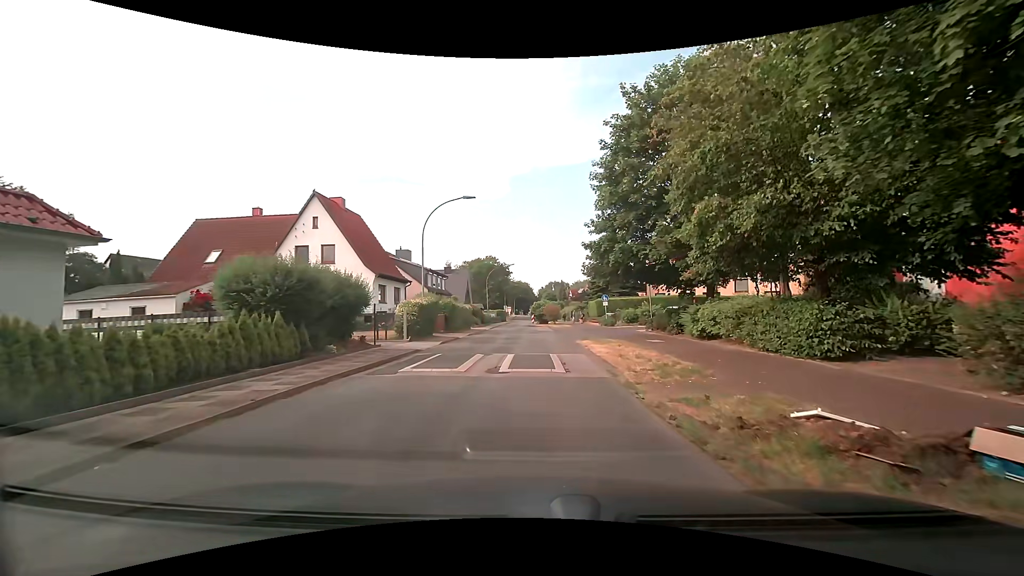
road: residential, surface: asphalt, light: Day
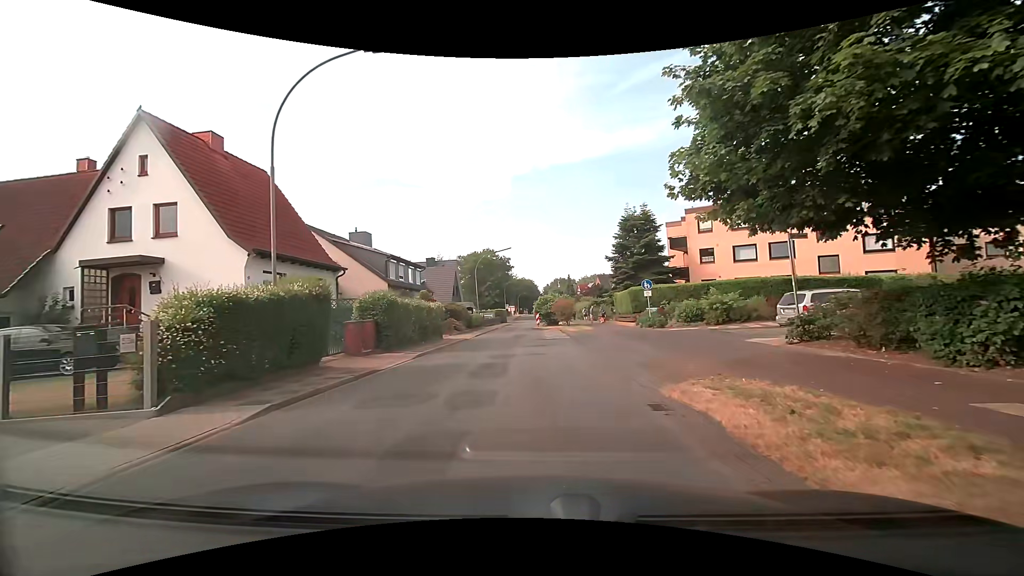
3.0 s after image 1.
(+0.2, +15.3) m; 0°
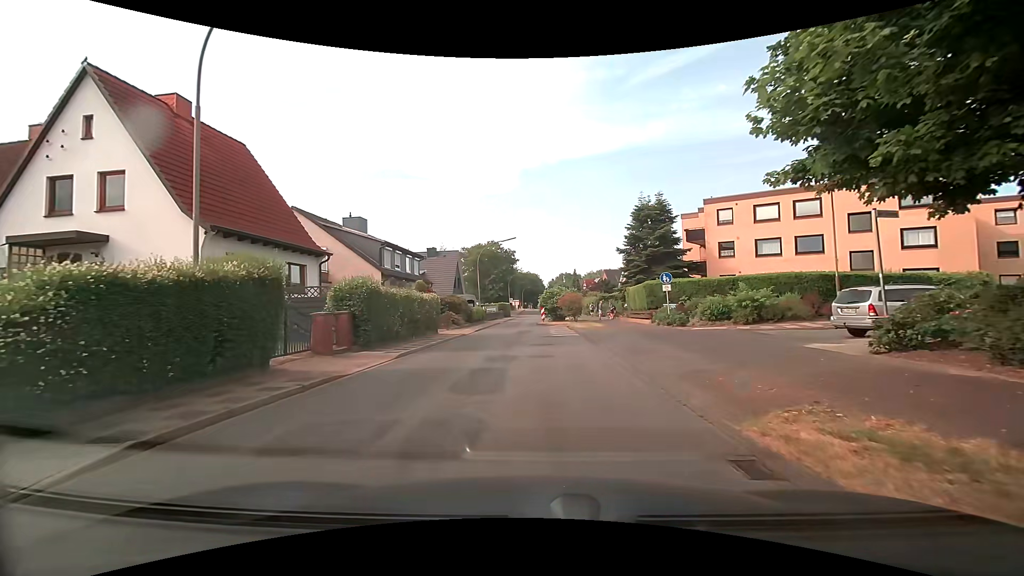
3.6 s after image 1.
(0.0, +2.9) m; +1°
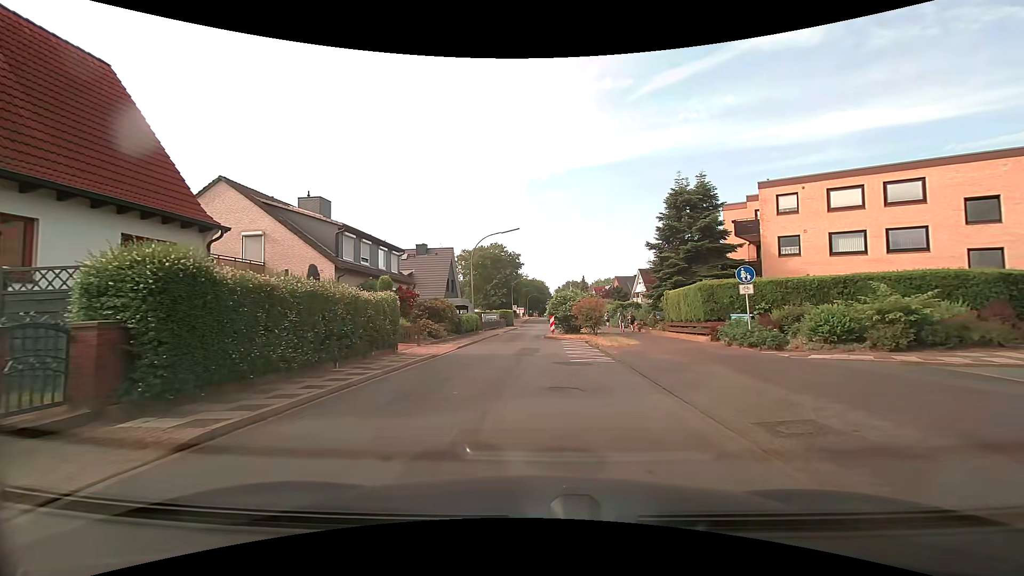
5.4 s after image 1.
(-0.2, +9.0) m; -2°
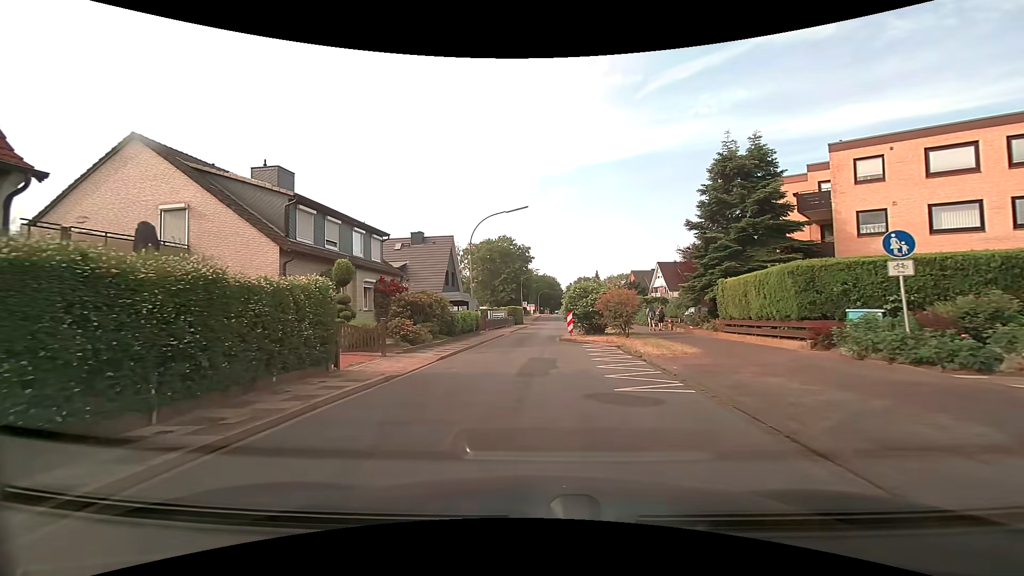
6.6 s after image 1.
(+0.1, +6.6) m; 0°
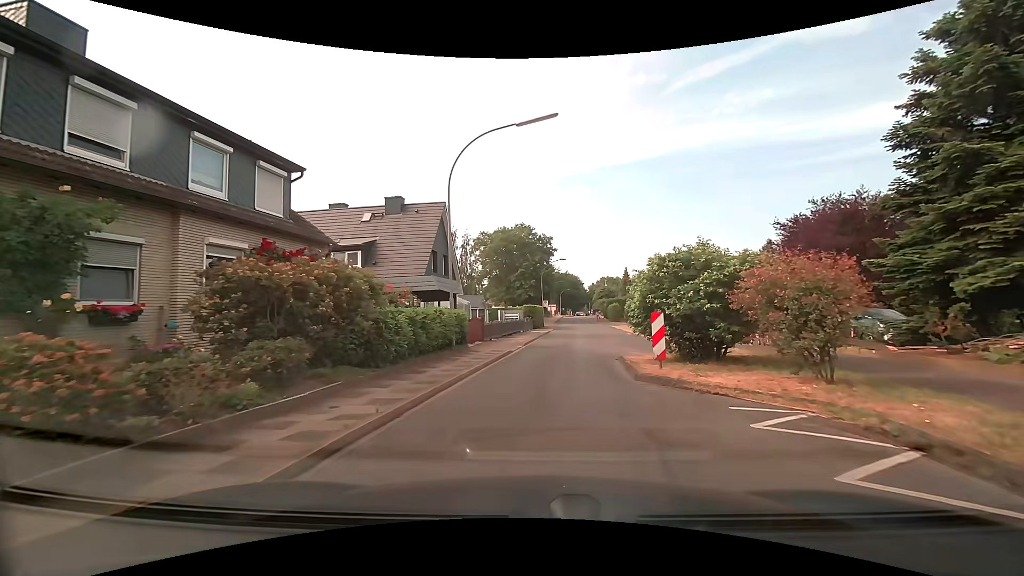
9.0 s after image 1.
(-0.5, +14.1) m; -3°
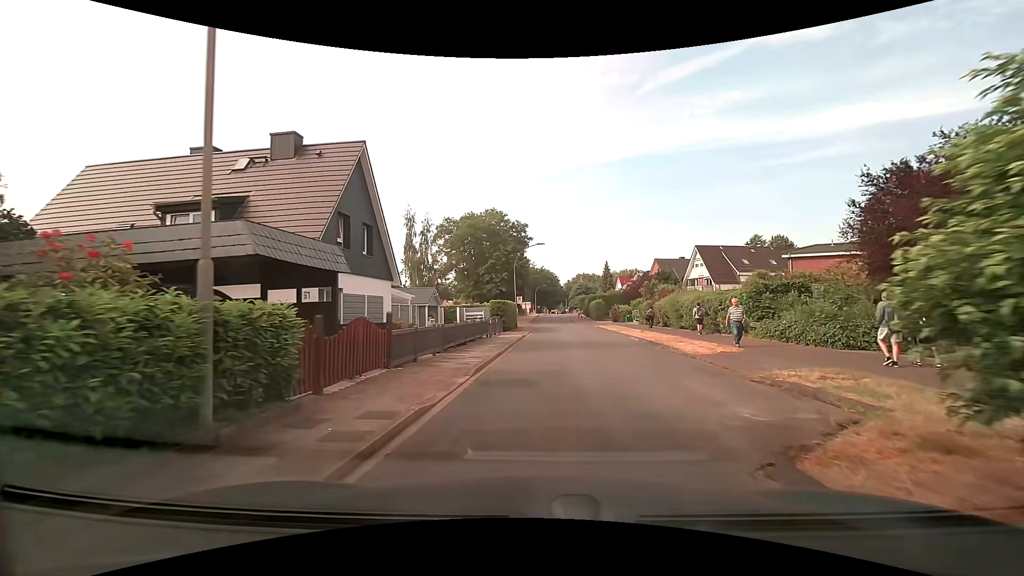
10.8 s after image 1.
(+0.1, +11.1) m; +2°
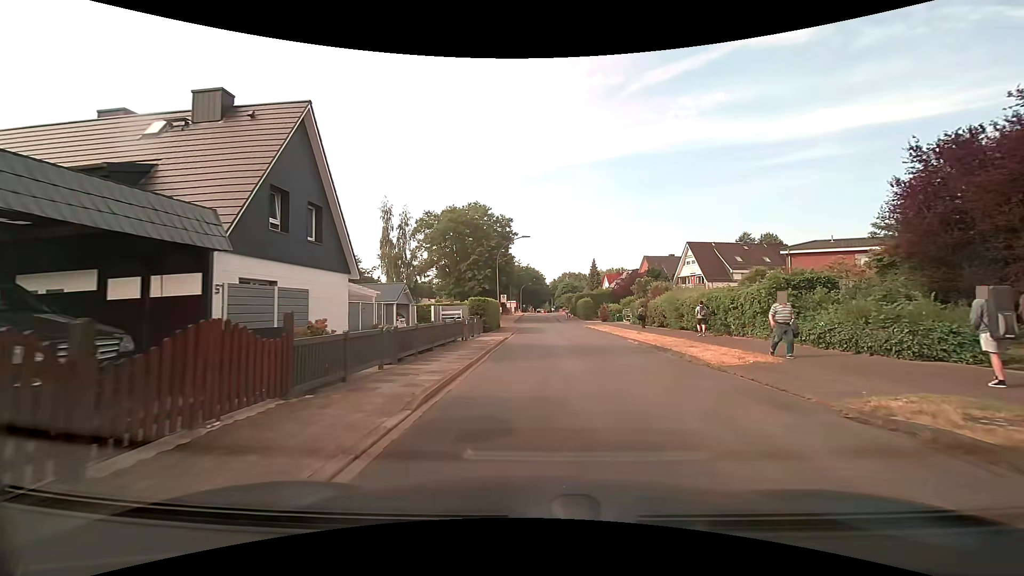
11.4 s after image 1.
(+0.1, +3.8) m; +2°
(0, +10) (+1, +20) (+1, +30) (+2, +40) (+2, +50) (+2, +60) (+2, +70) (+2, +80) (+2, +90) (+2, +100) m
